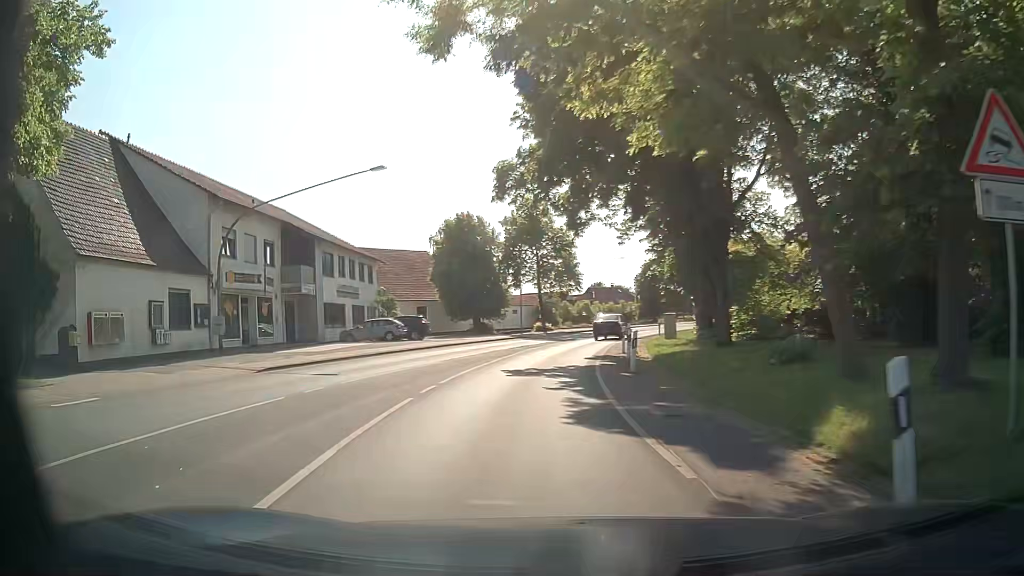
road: secondary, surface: asphalt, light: Day
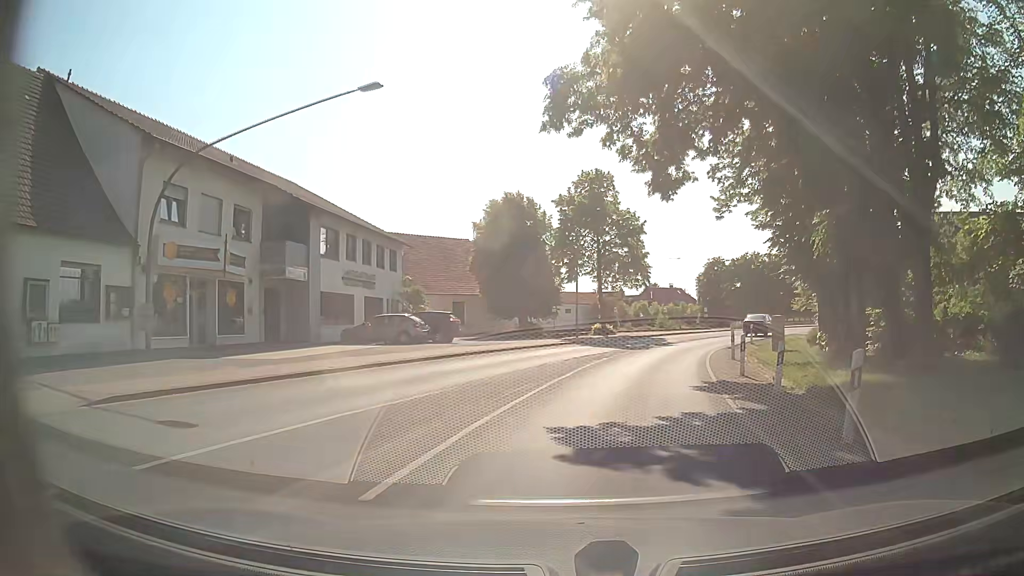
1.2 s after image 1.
(-0.8, +10.2) m; -6°
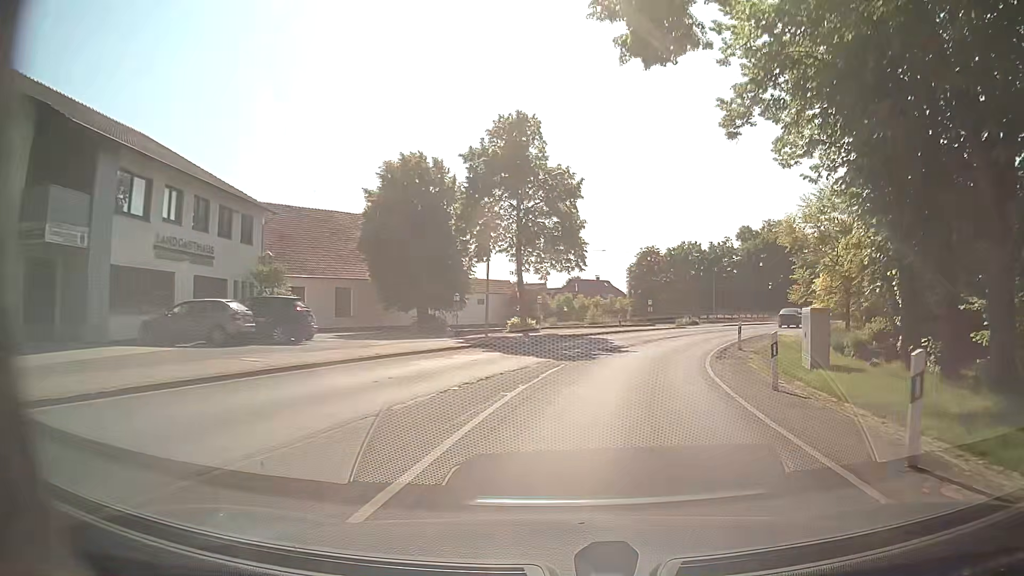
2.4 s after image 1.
(+0.7, +11.9) m; +7°
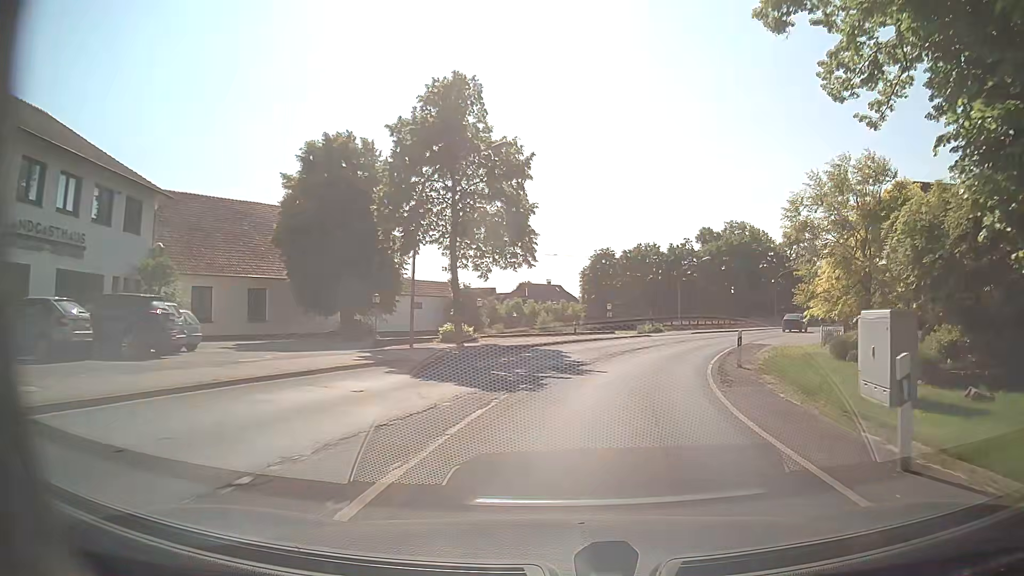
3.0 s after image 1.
(+0.2, +6.5) m; +4°
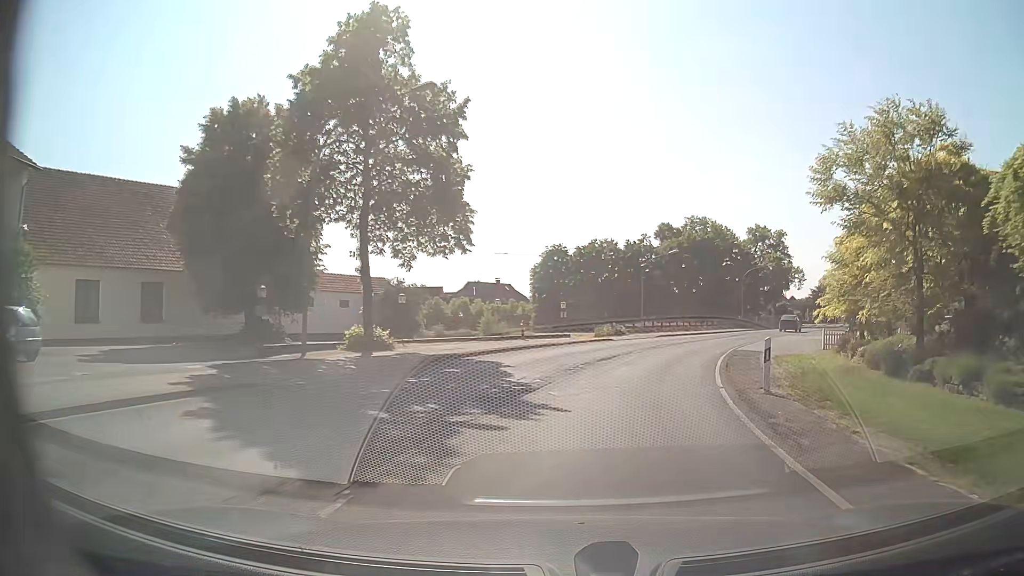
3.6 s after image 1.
(+0.2, +6.8) m; +5°
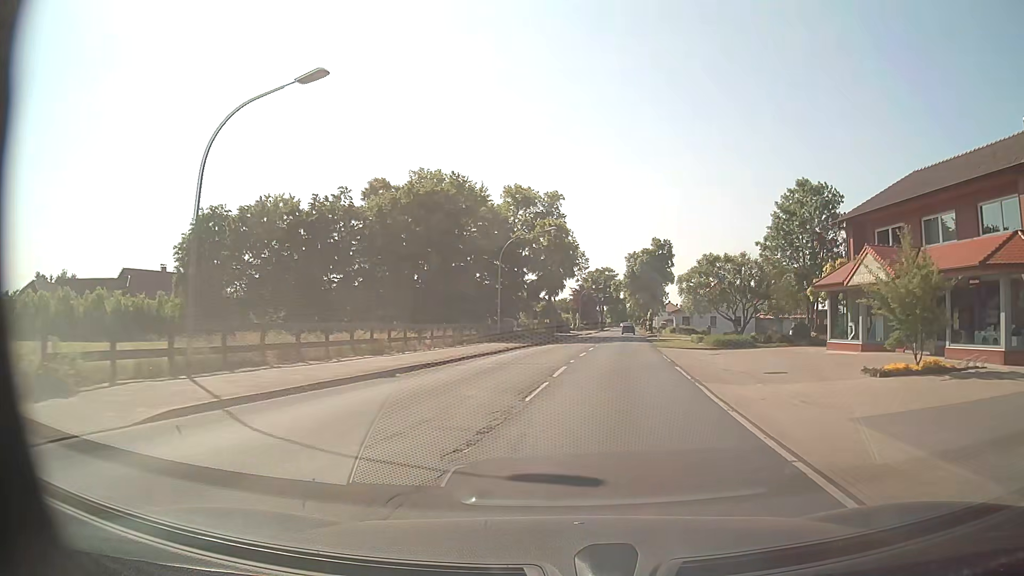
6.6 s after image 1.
(+7.8, +36.0) m; +22°
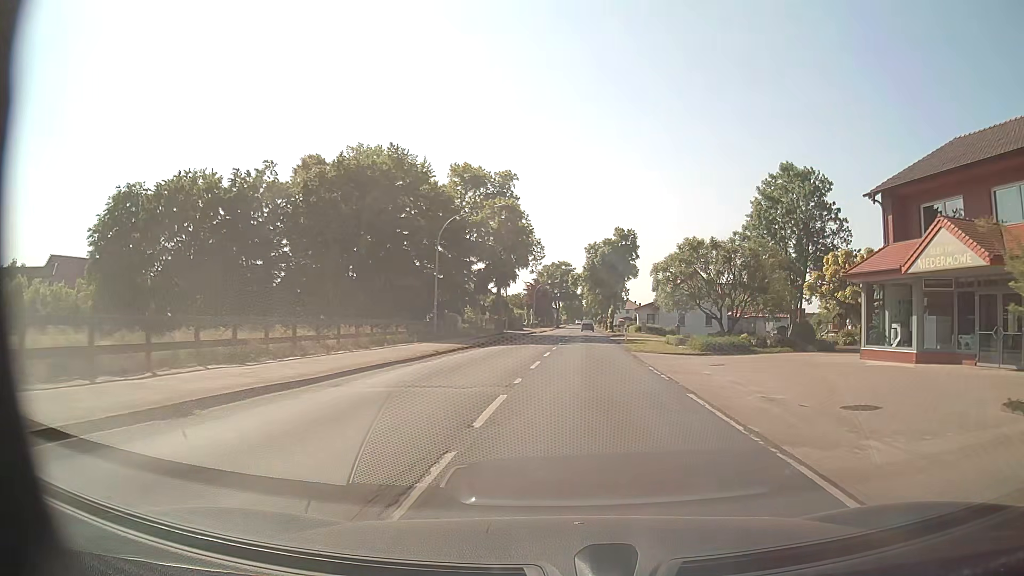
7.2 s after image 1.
(+0.2, +8.1) m; +3°
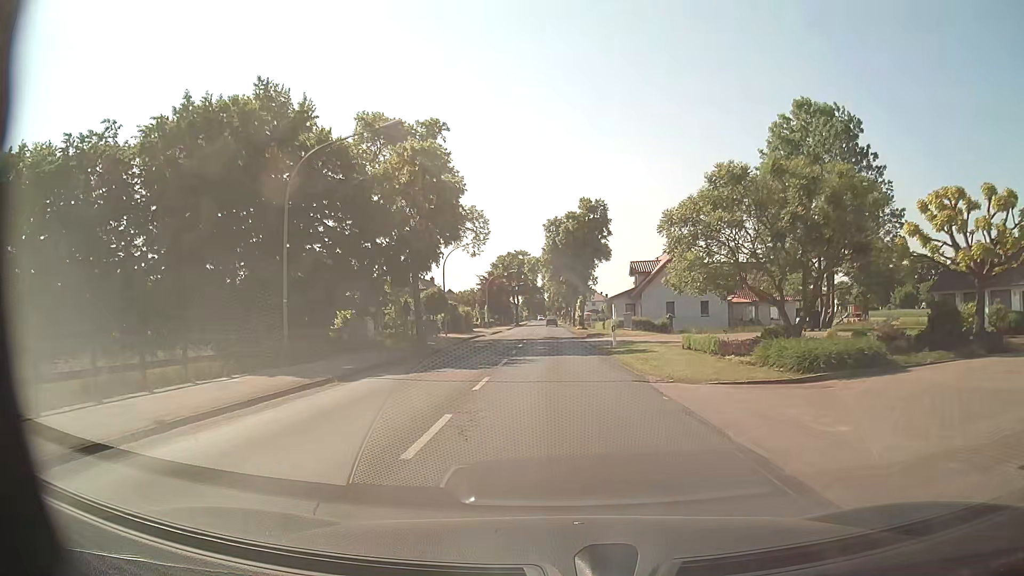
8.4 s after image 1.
(+0.8, +16.8) m; +4°
(0, +10) (0, +20) (0, +30) (0, +40) (0, +50) (-1, +60) (-1, +70) (-1, +80) (-1, +90) (-1, +100) m
